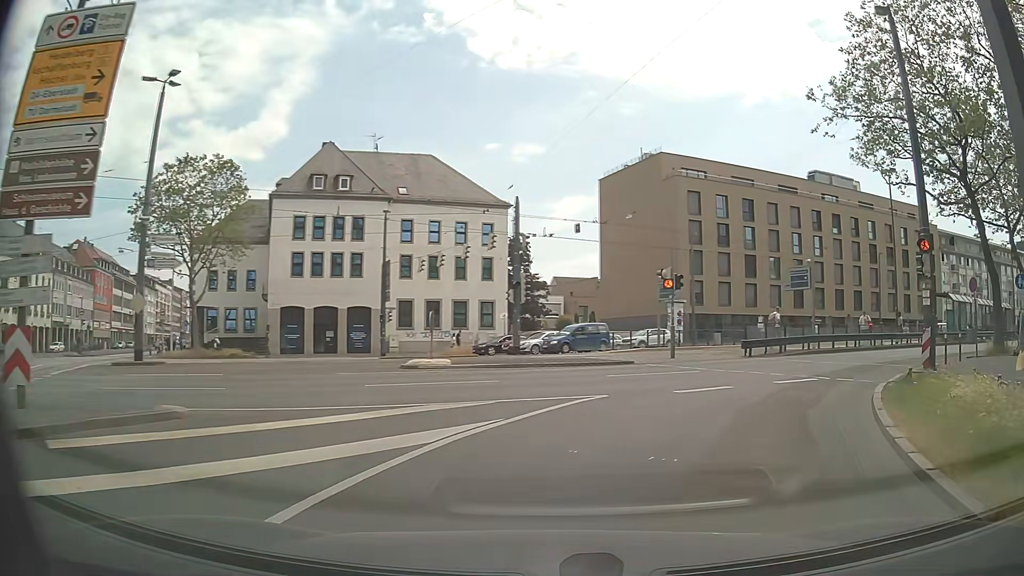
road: primary_link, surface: asphalt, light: Day
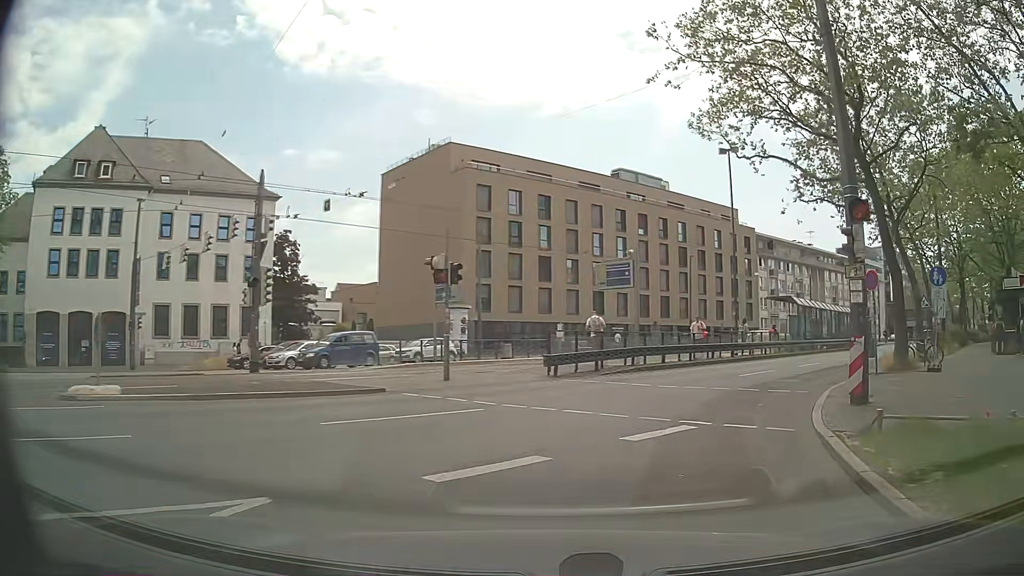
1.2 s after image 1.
(+1.2, +6.9) m; +20°
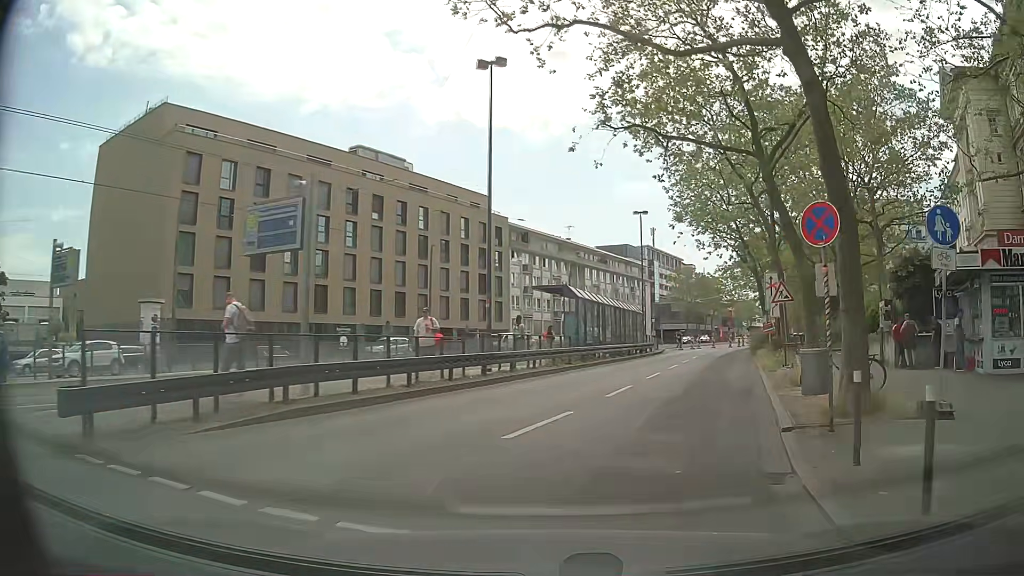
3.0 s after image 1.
(+2.3, +11.1) m; +21°
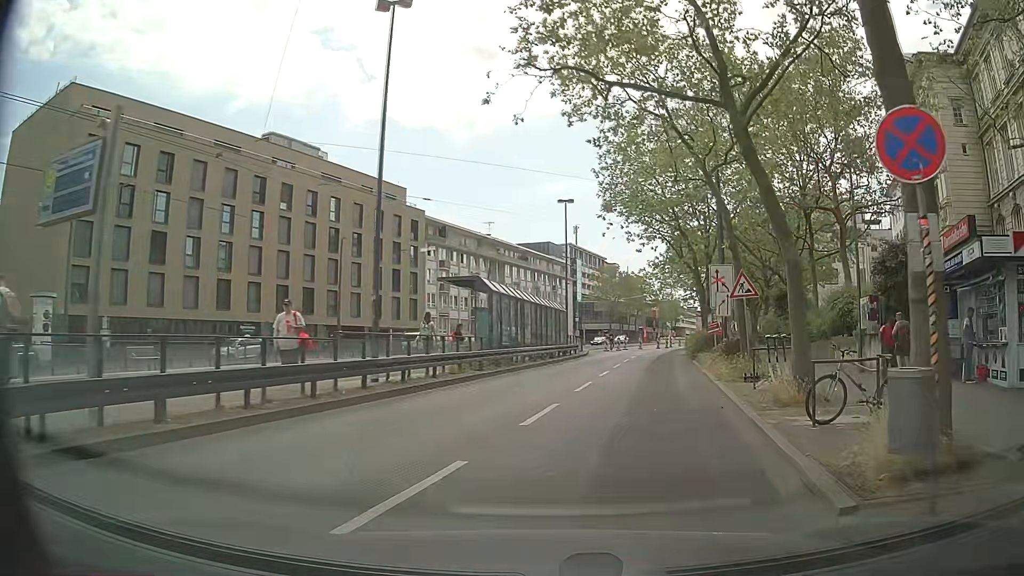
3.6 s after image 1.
(+0.3, +4.3) m; +7°
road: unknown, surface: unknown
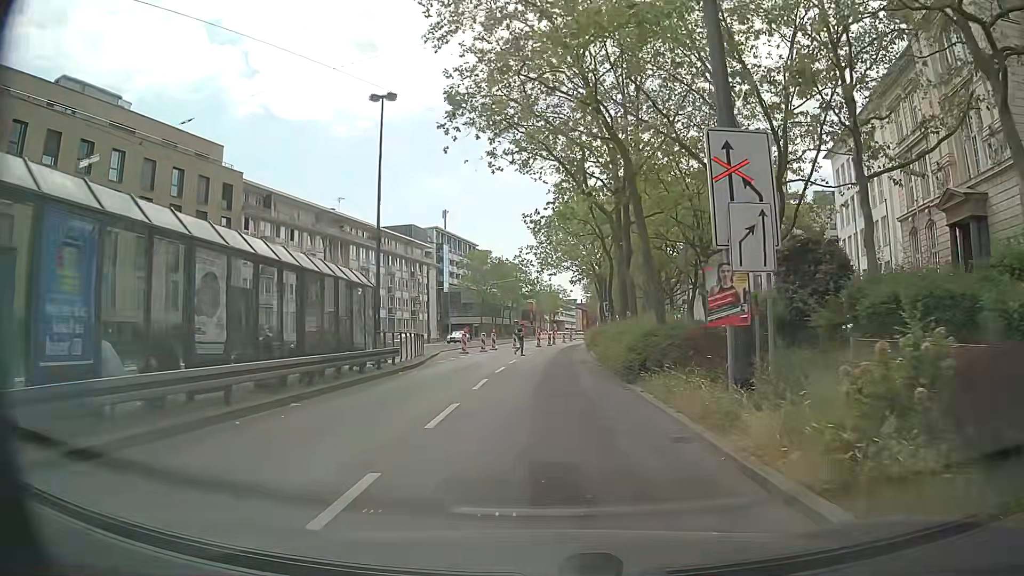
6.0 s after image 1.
(+2.5, +18.4) m; +10°
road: primary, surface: asphalt
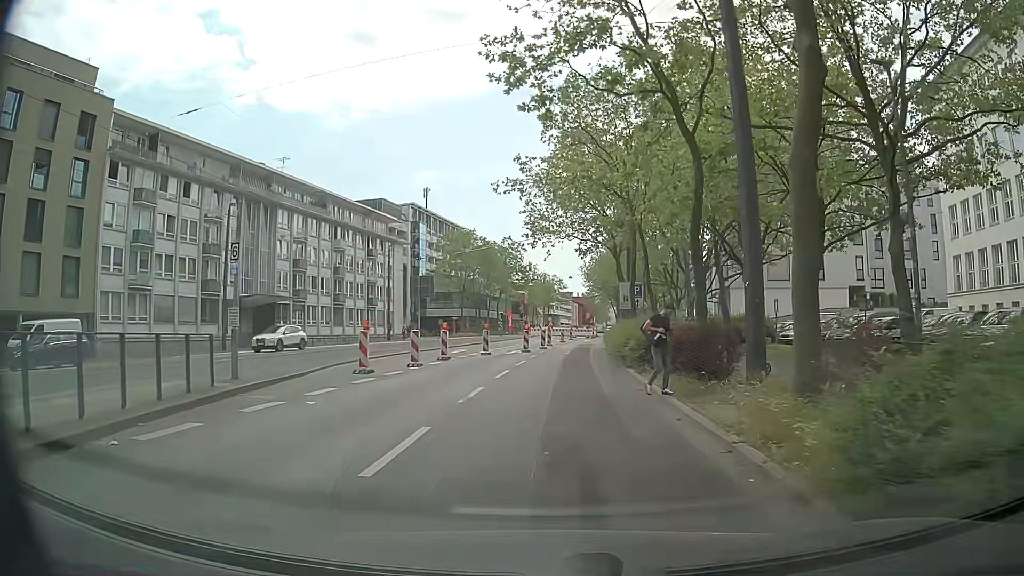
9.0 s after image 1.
(+0.4, +21.1) m; 0°
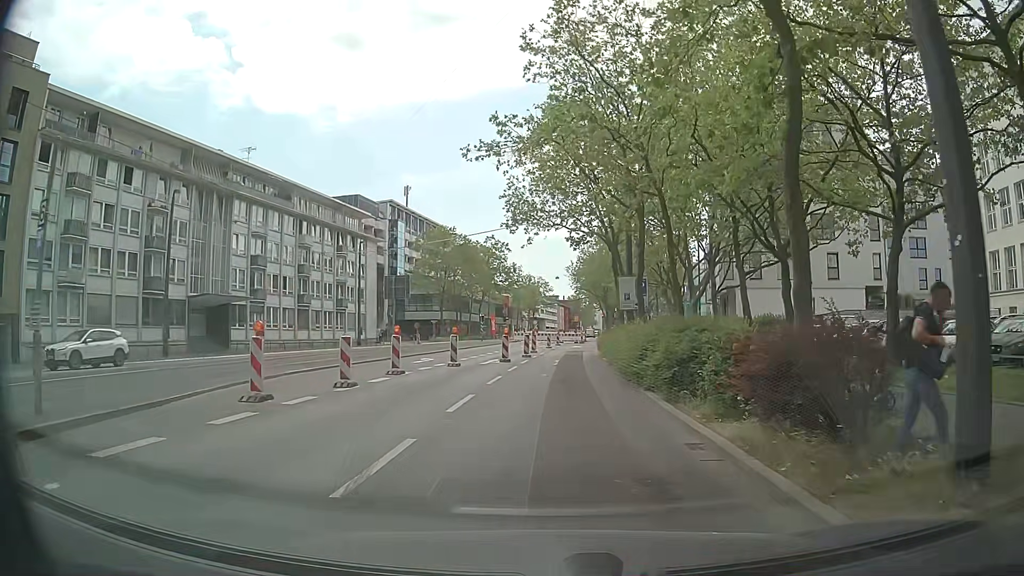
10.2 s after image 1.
(+0.2, +6.6) m; +3°
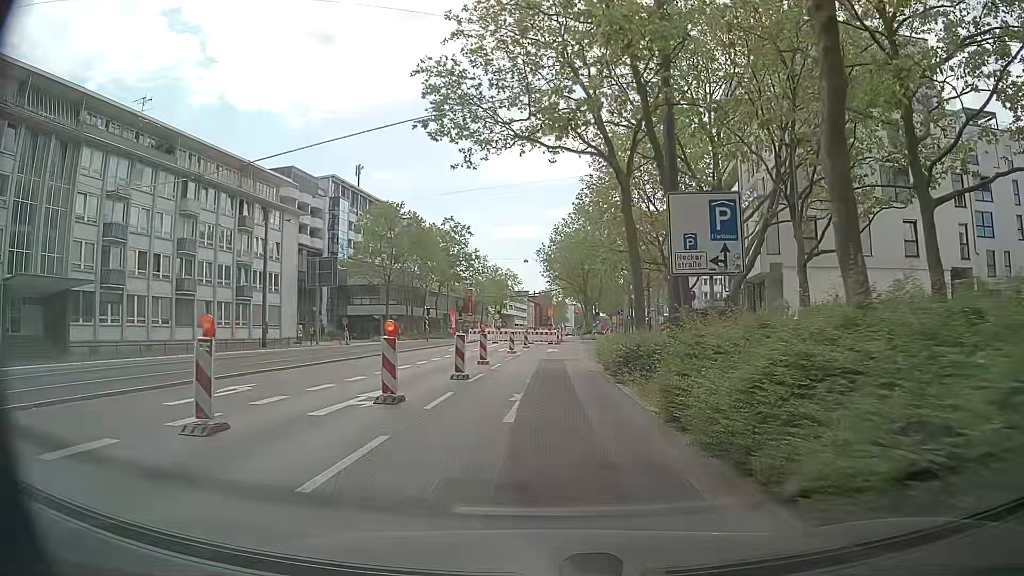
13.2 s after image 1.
(+0.4, +18.0) m; +1°
(0, +10) (0, +20) (+1, +30) (+1, +40) (+3, +50) (+4, +60) (+5, +70) (+4, +80) (+4, +90) (+5, +100) m
